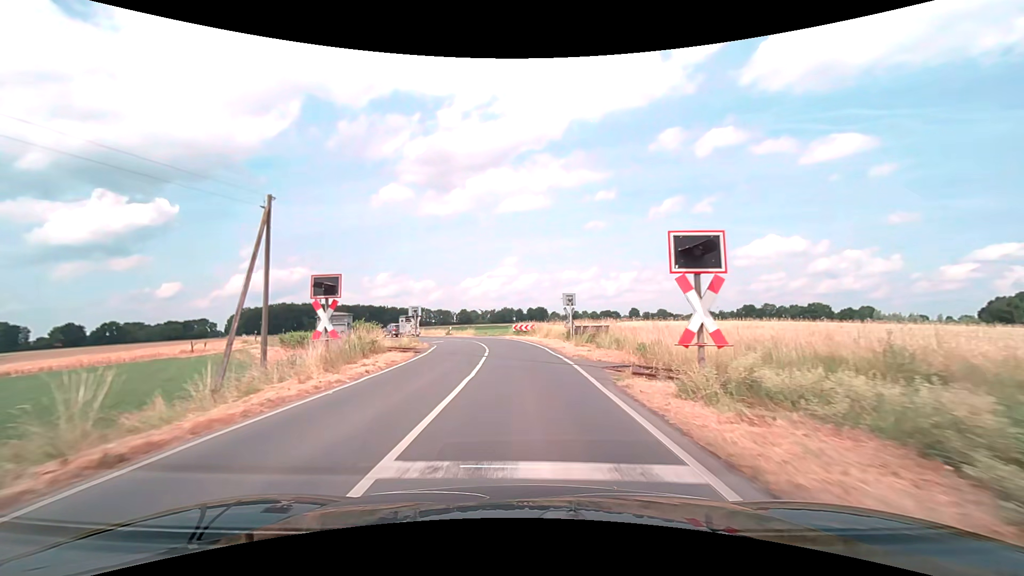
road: secondary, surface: asphalt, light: Day
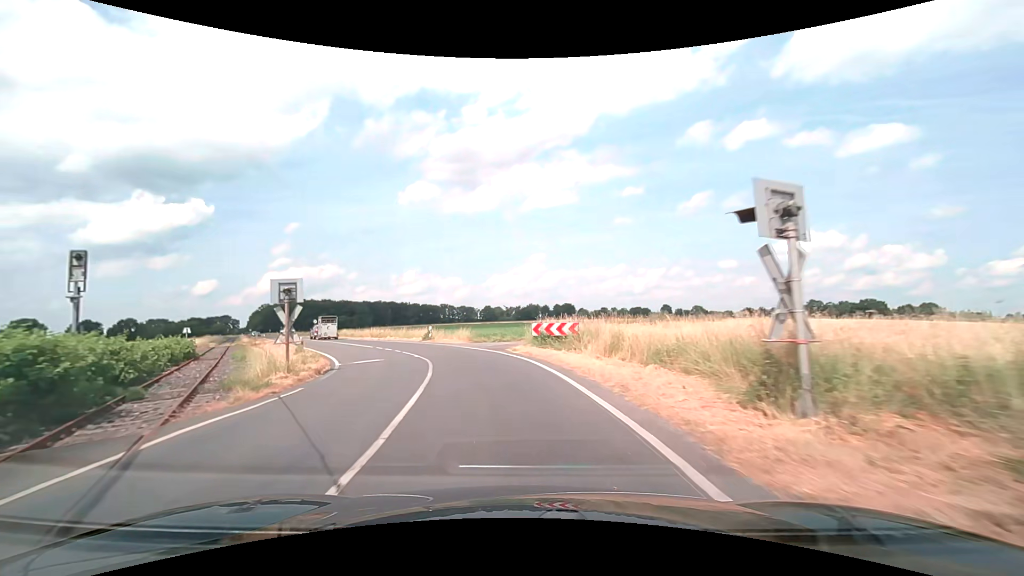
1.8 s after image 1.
(-0.1, +23.5) m; -2°
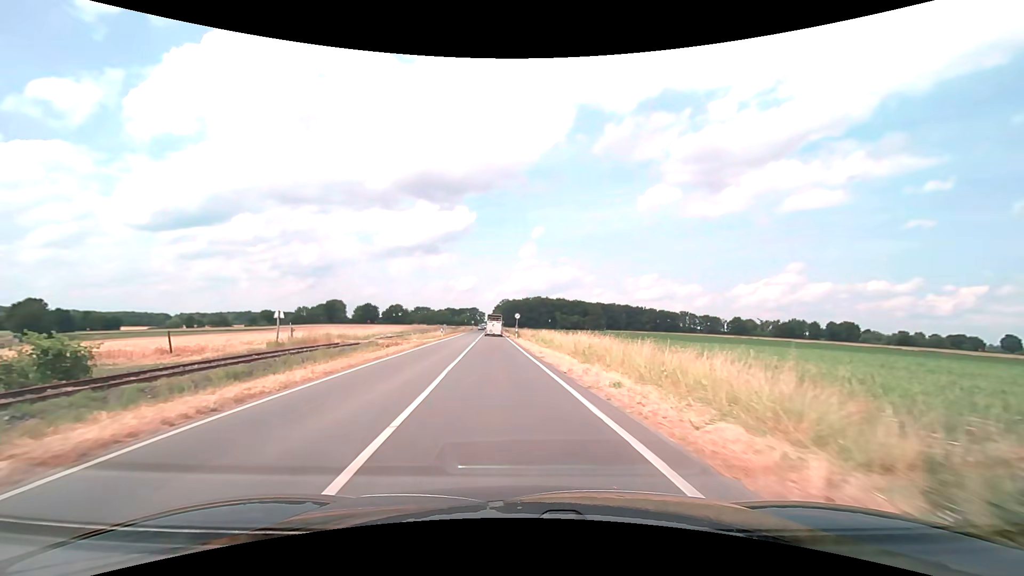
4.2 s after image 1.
(-7.2, +30.9) m; -27°
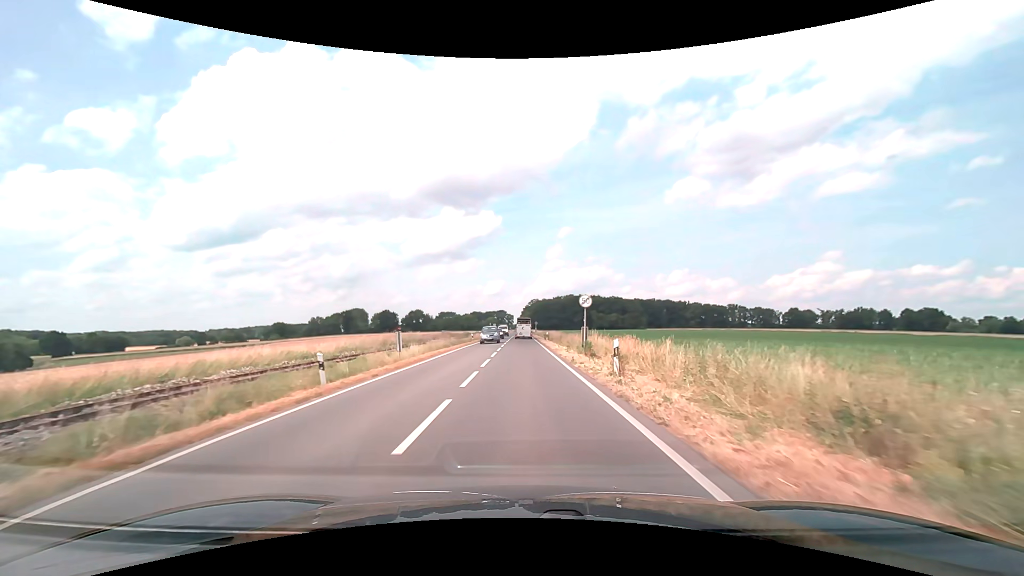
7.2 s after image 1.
(-2.4, +40.8) m; -3°
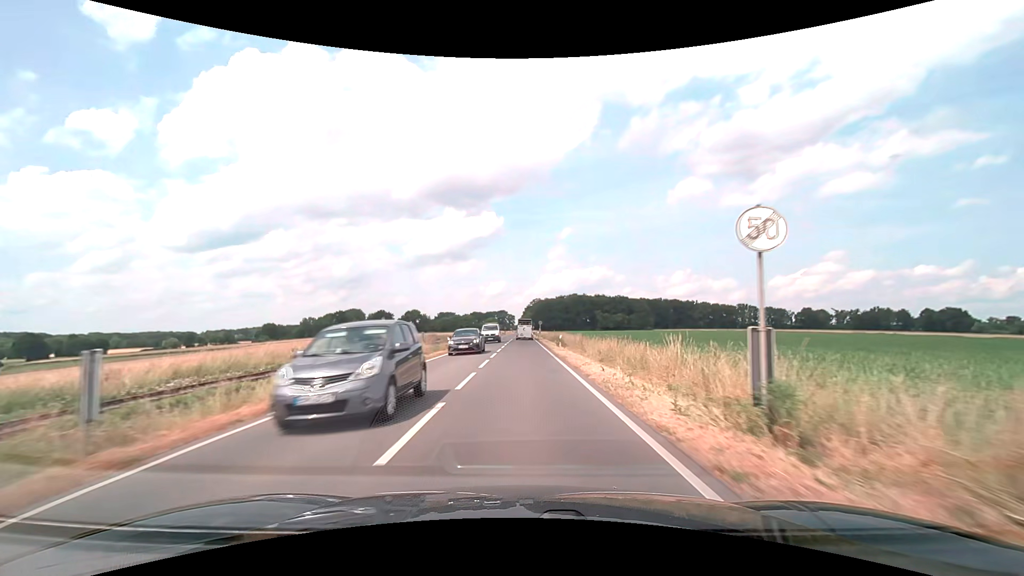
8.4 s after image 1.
(0.0, +18.6) m; 0°
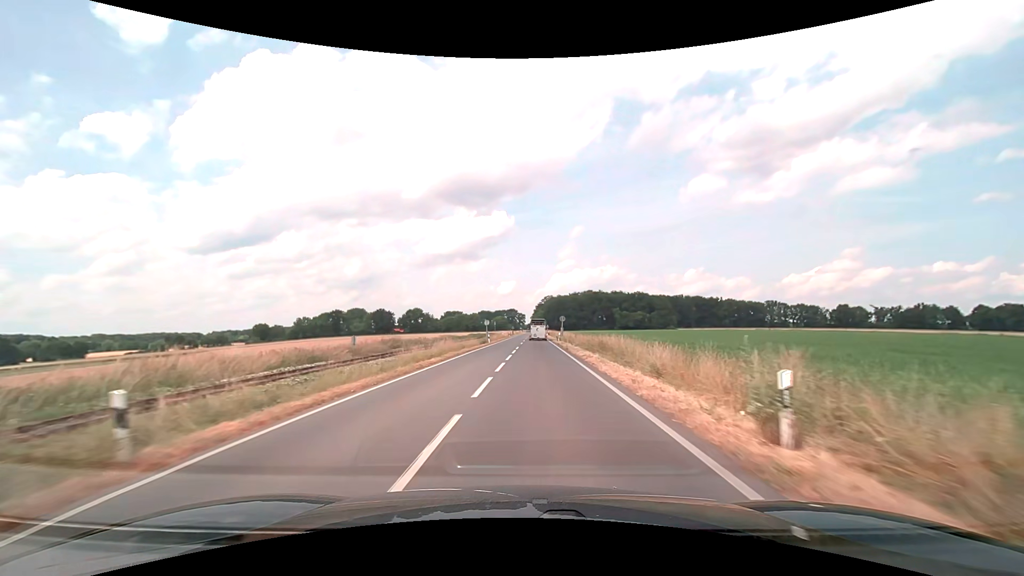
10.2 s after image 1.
(-0.3, +31.5) m; -1°
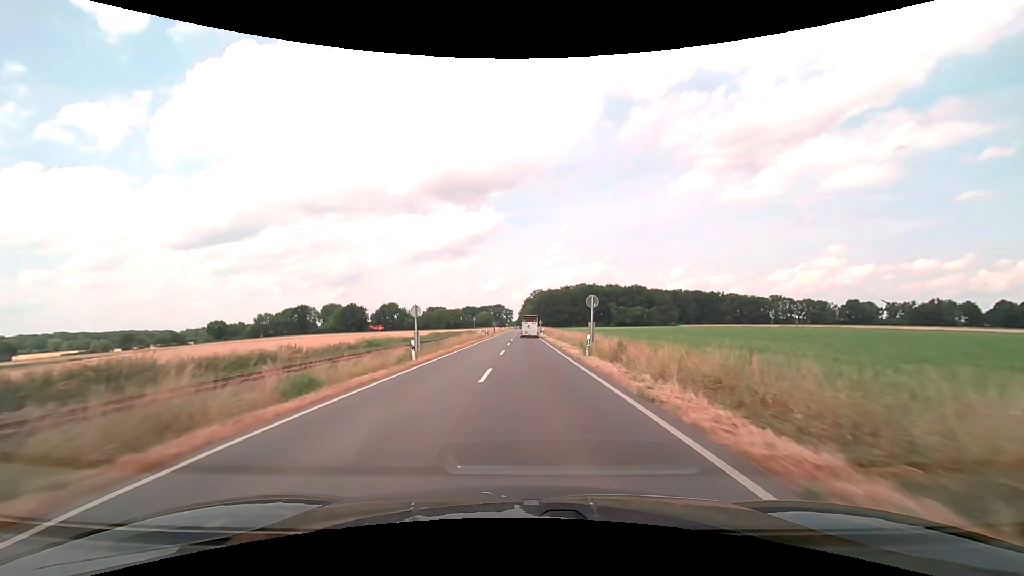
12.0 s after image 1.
(+0.5, +34.6) m; +1°
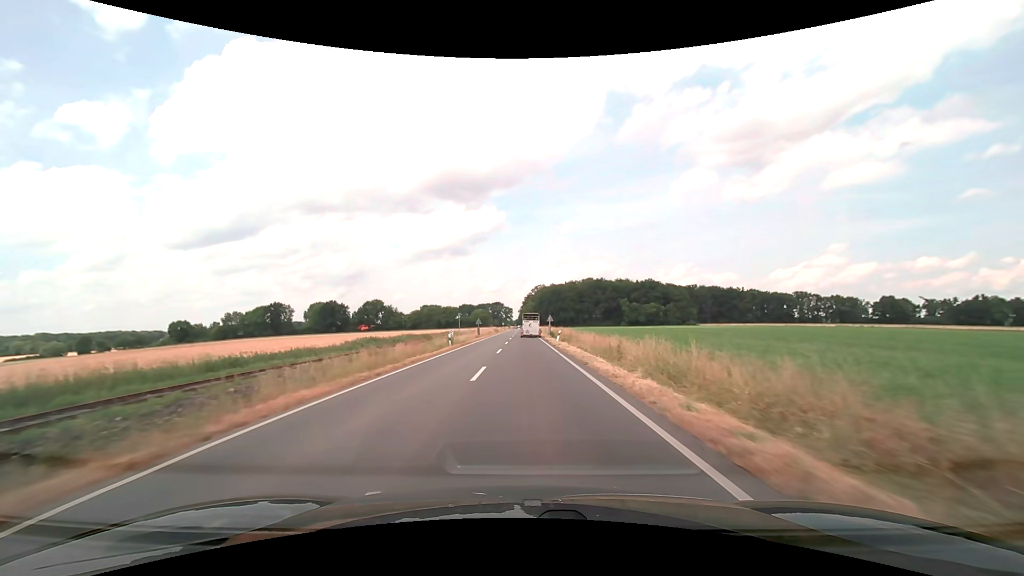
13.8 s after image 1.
(+0.1, +35.9) m; 0°
(0, +10) (0, +20) (0, +30) (0, +40) (0, +50) (0, +60) (0, +70) (0, +80) (0, +90) (0, +100) m
